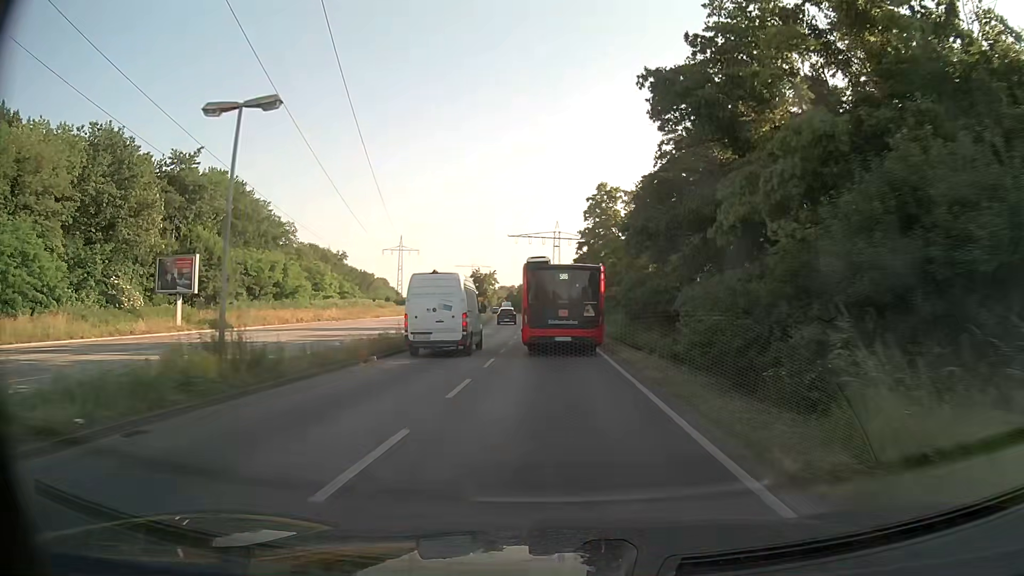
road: primary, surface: asphalt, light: Day
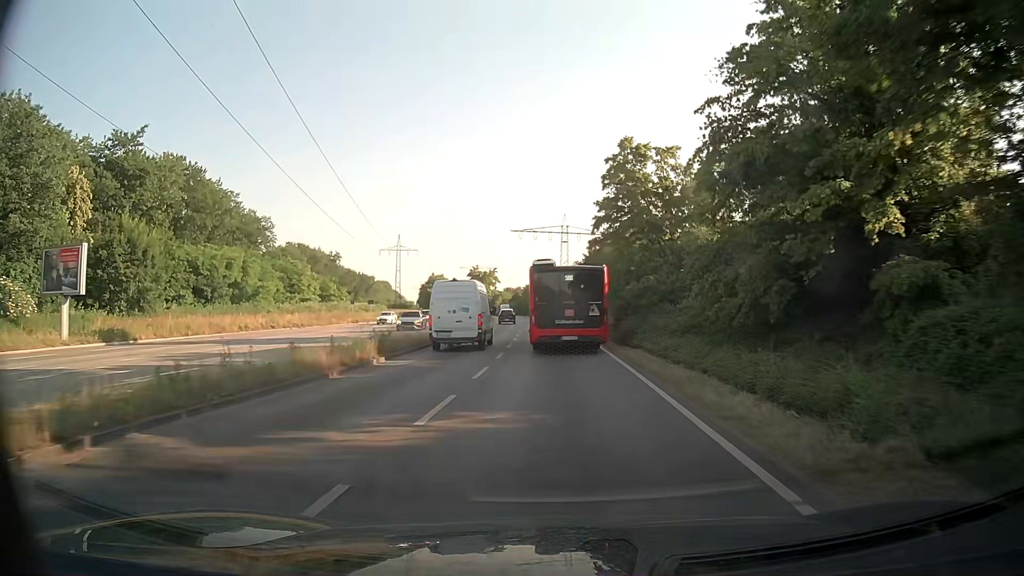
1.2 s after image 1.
(-0.1, +14.7) m; 0°
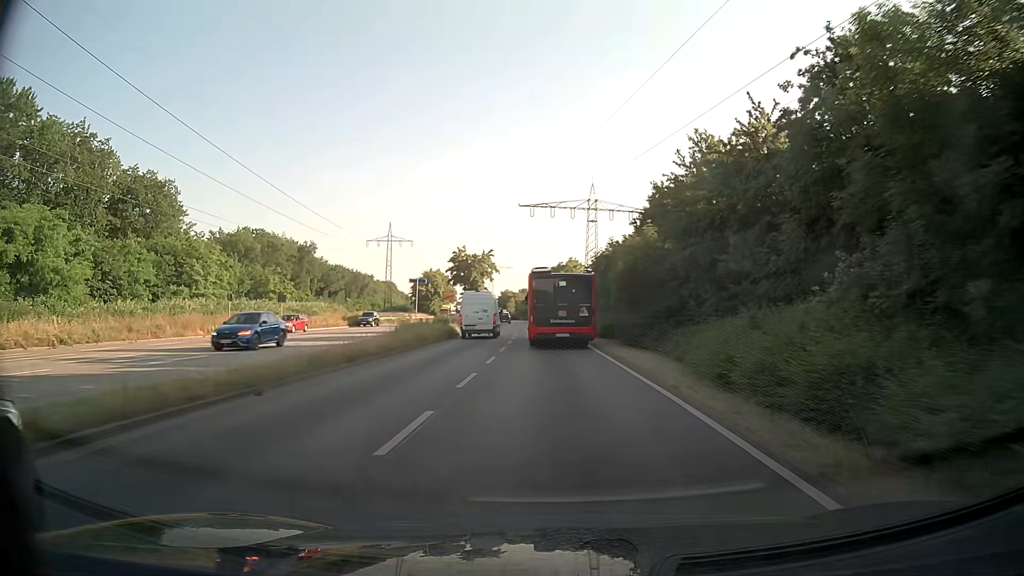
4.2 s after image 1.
(-1.0, +38.5) m; -1°
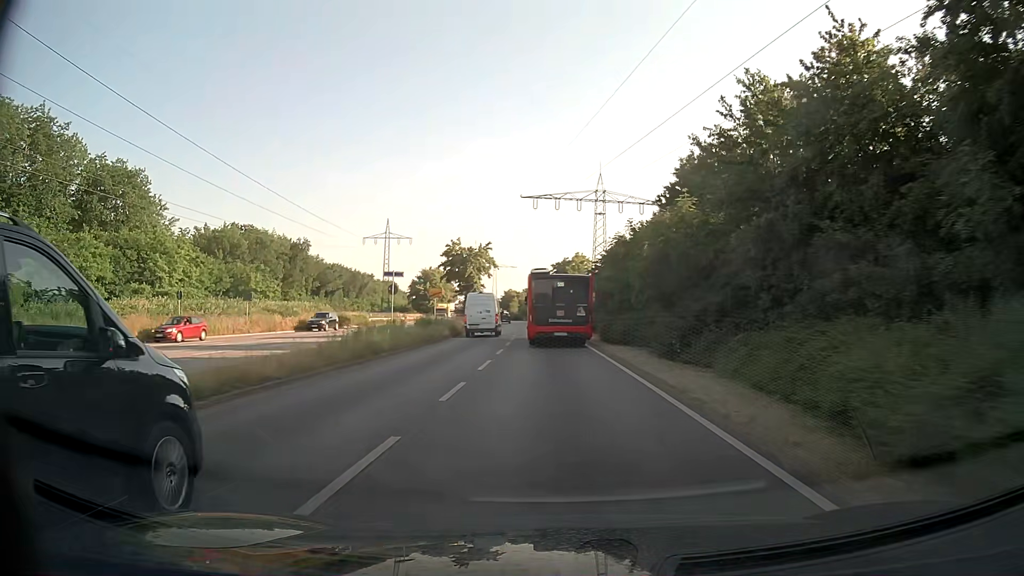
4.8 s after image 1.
(-0.1, +8.1) m; -1°
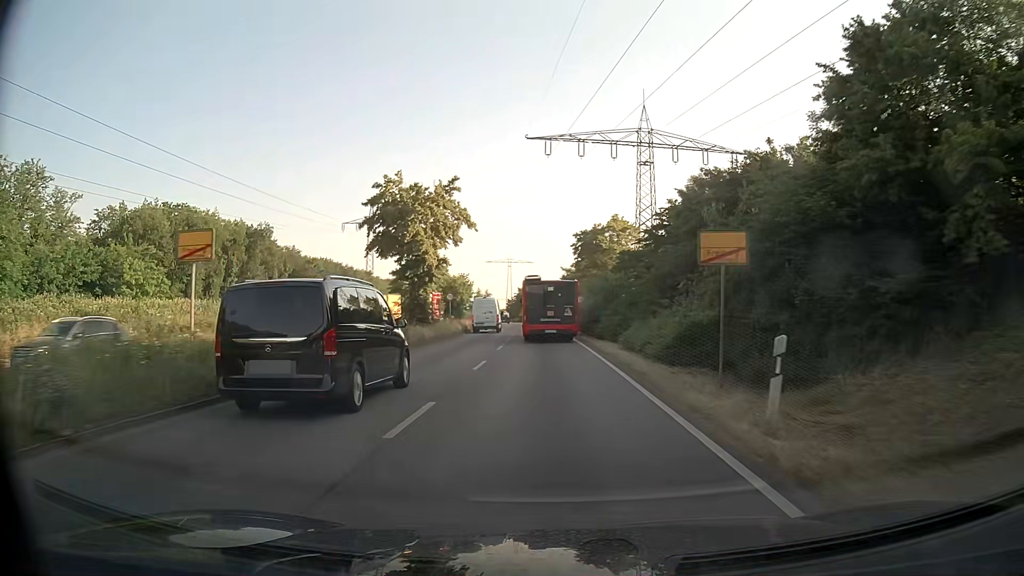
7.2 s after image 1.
(-0.7, +33.7) m; -2°
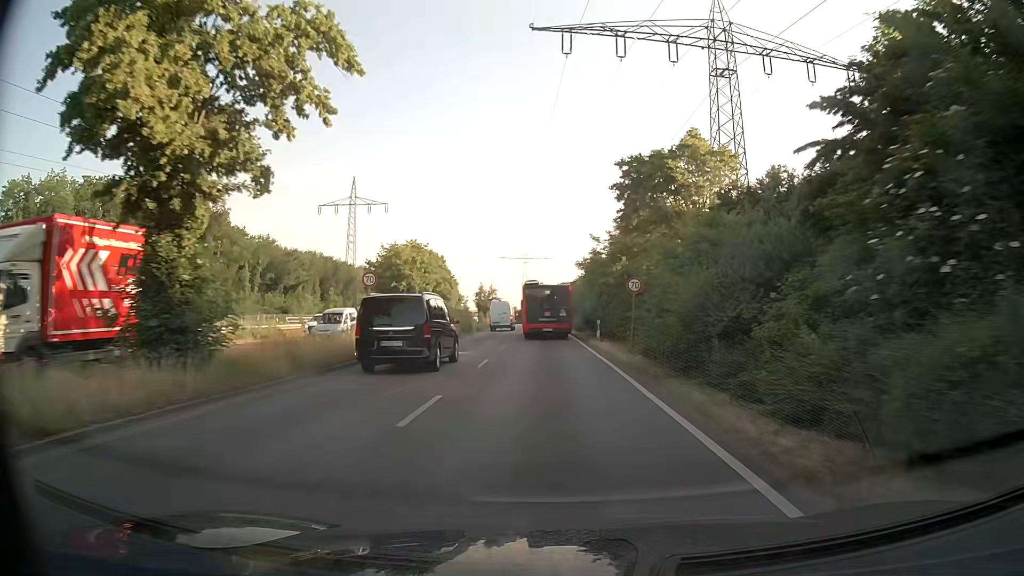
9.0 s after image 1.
(-0.4, +26.5) m; -2°
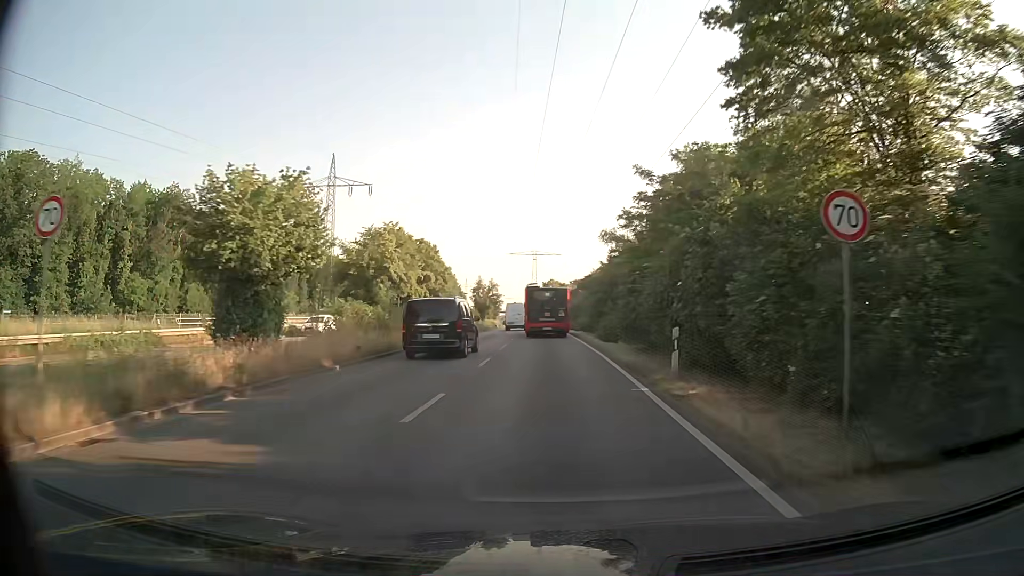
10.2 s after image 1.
(-0.1, +18.1) m; 0°
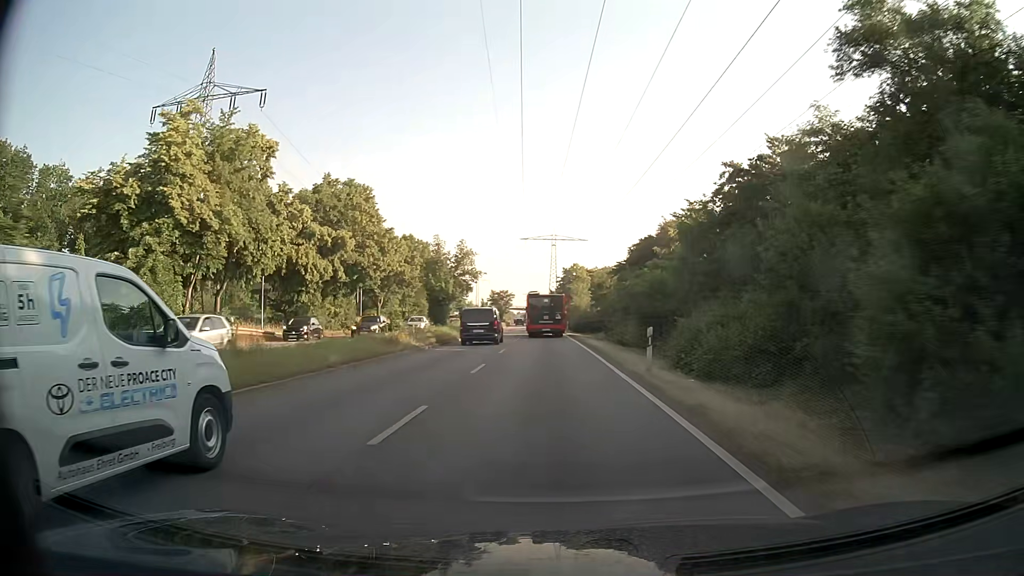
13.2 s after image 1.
(-1.1, +46.9) m; -2°
(0, +10) (0, +20) (0, +30) (-1, +40) (-1, +50) (-1, +60) (-2, +70) (-2, +80) (-3, +90) (-3, +100) m
